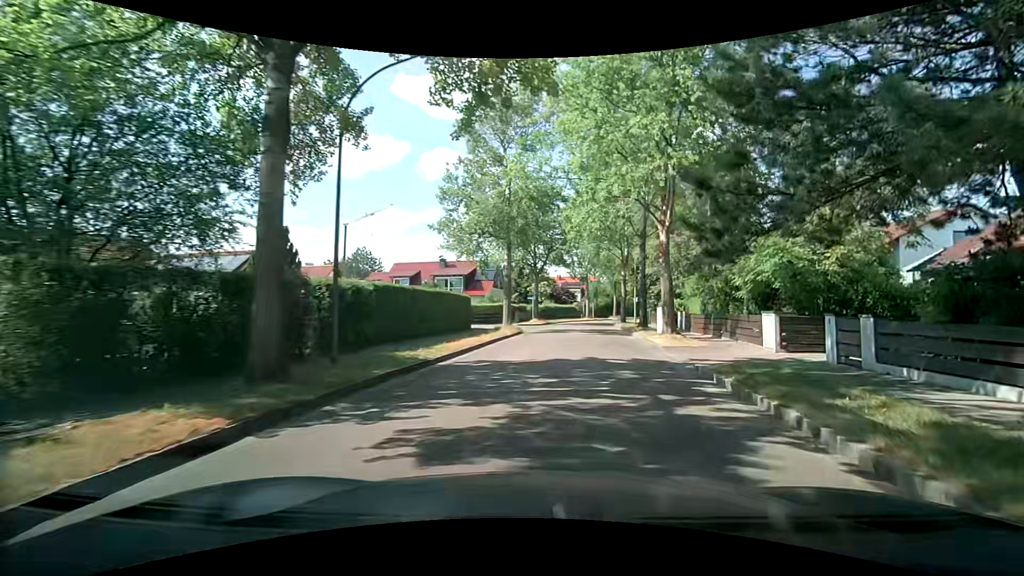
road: residential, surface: asphalt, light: Day
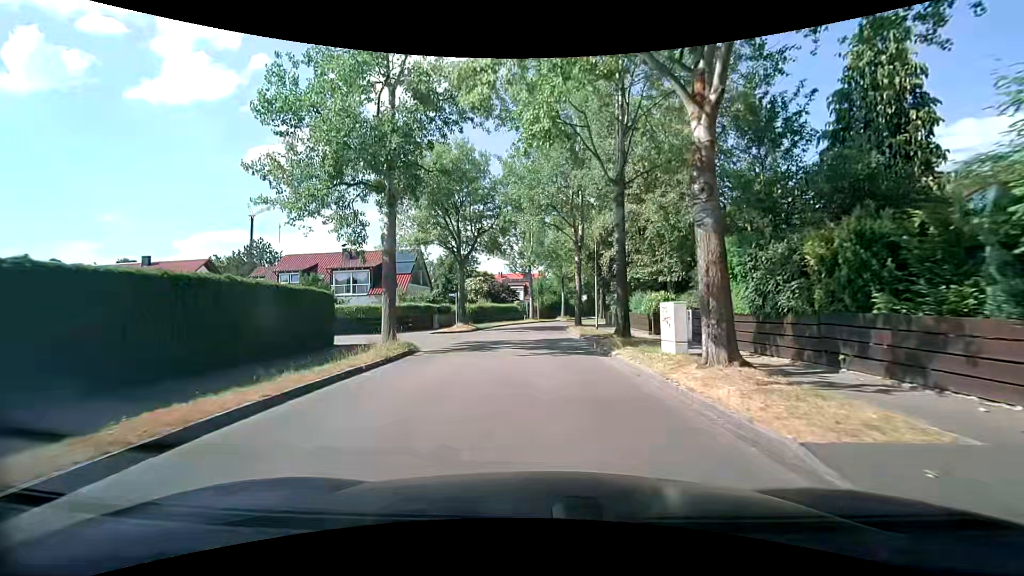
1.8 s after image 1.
(+1.6, +13.6) m; +9°
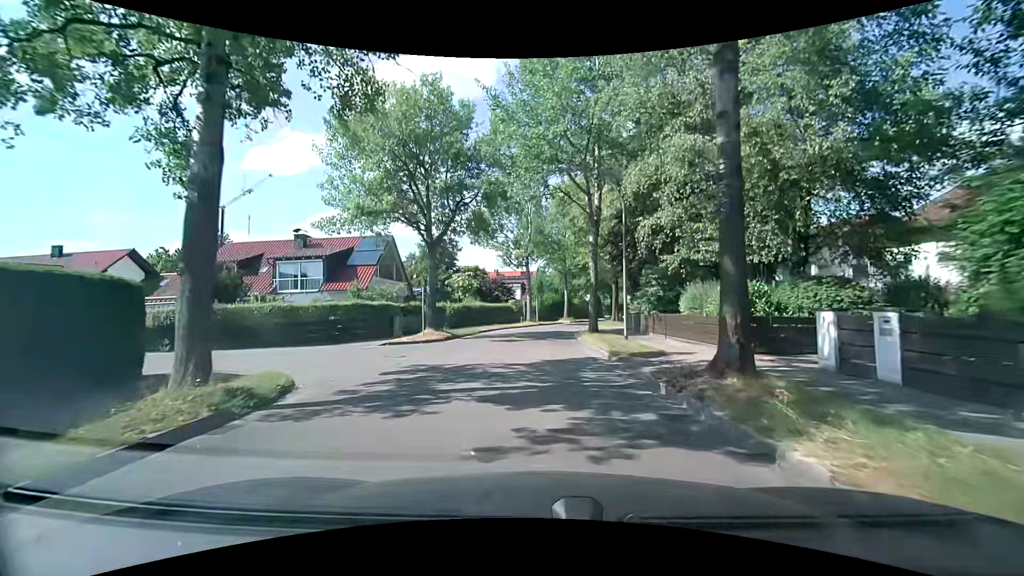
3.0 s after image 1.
(-0.2, +10.3) m; 0°
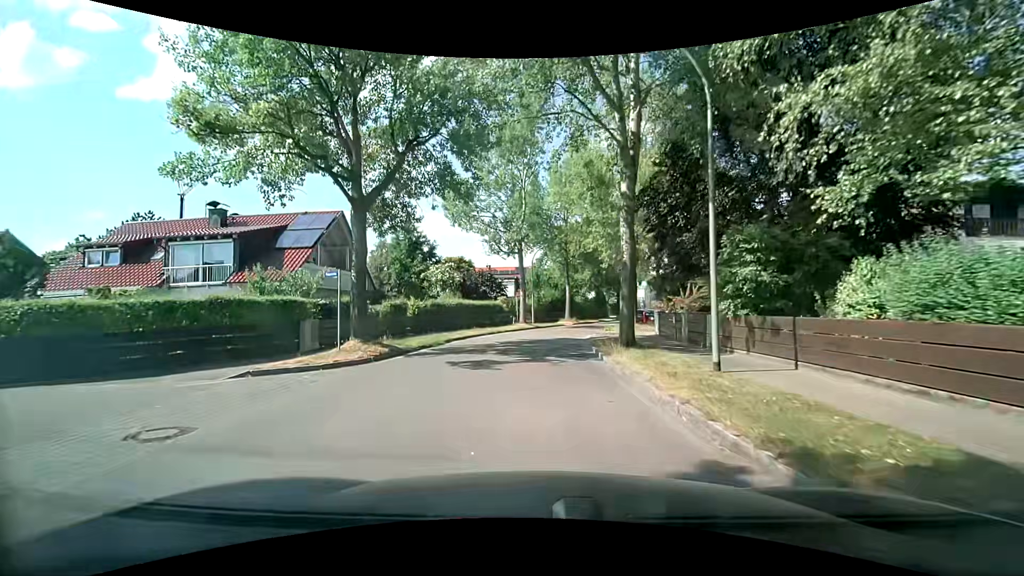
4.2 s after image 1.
(-0.1, +10.5) m; -1°
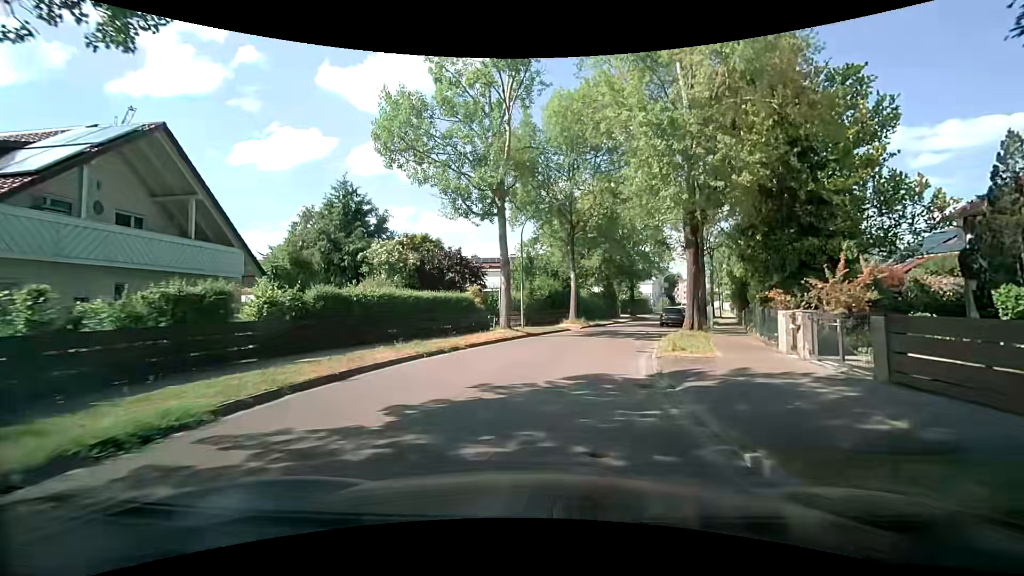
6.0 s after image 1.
(+0.2, +15.4) m; +1°
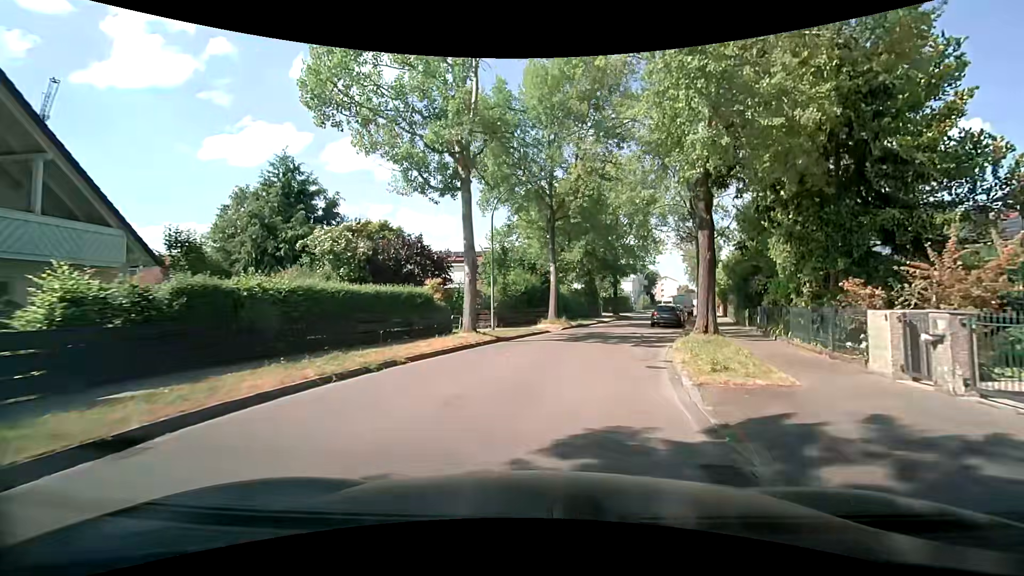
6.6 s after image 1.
(+0.1, +4.9) m; +2°
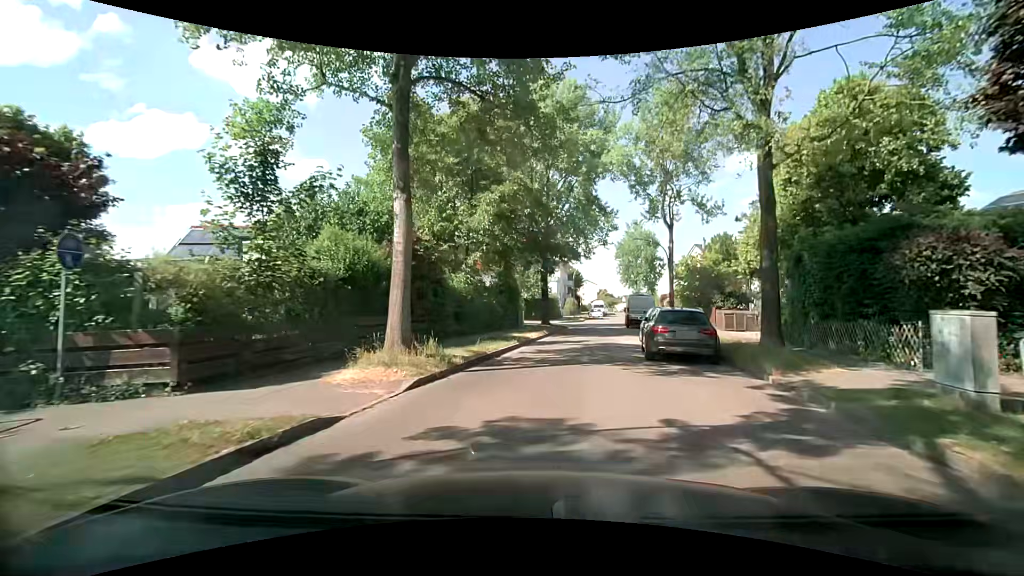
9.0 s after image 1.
(+1.9, +19.8) m; +9°
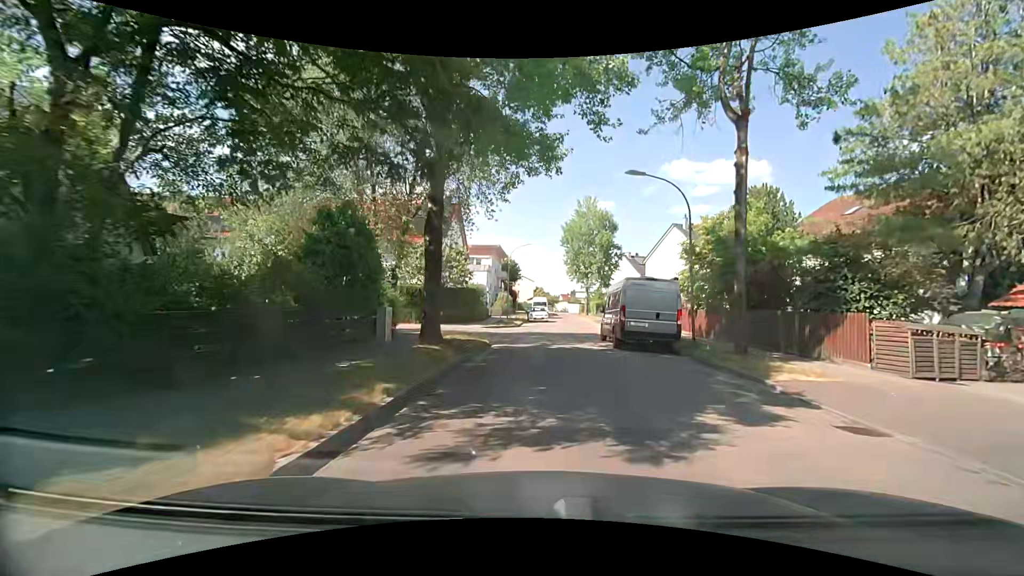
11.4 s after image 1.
(+1.7, +21.0) m; +8°
